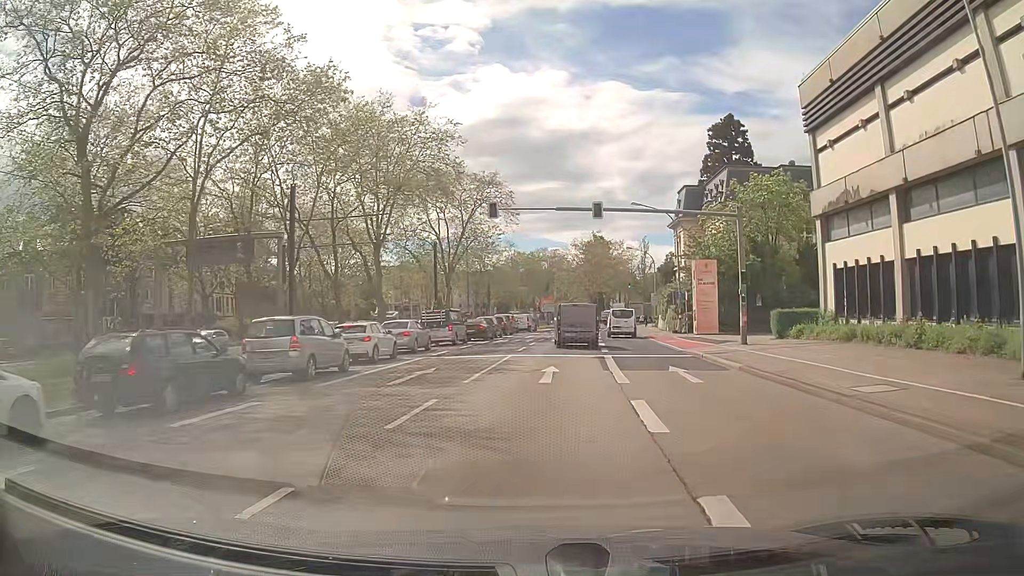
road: primary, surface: asphalt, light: Day
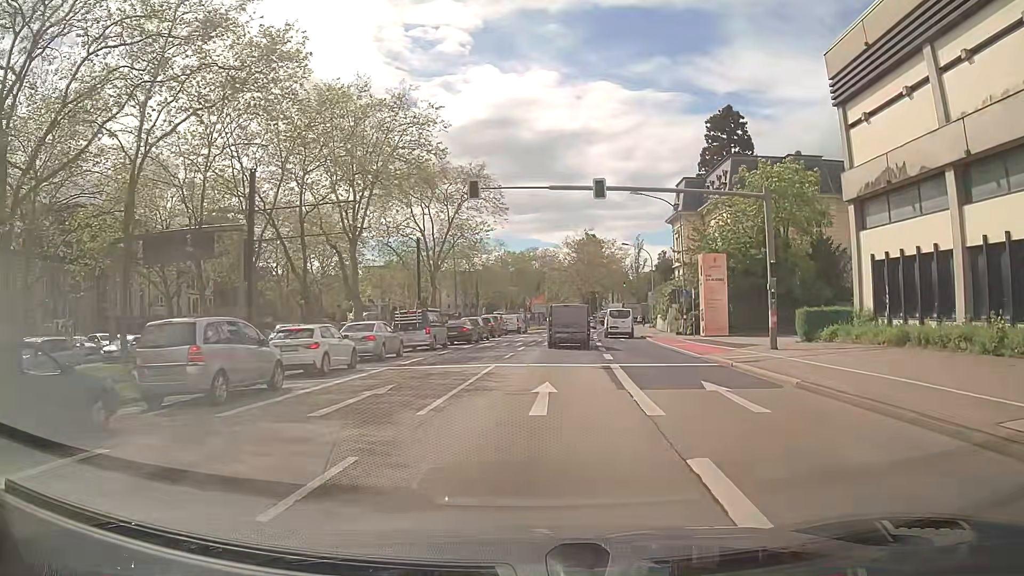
(0.0, +4.7) m; +1°
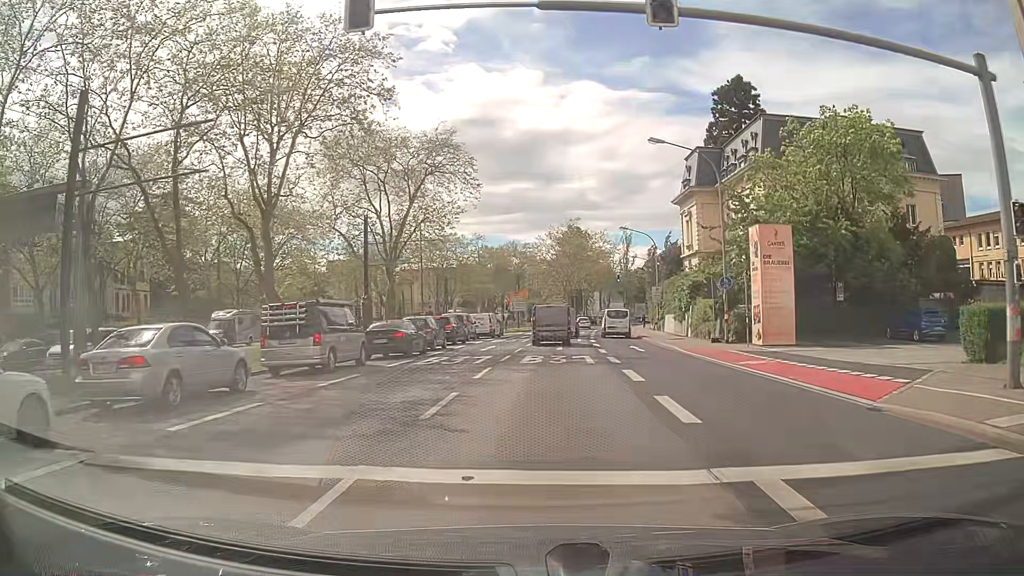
(0.0, +14.0) m; 0°
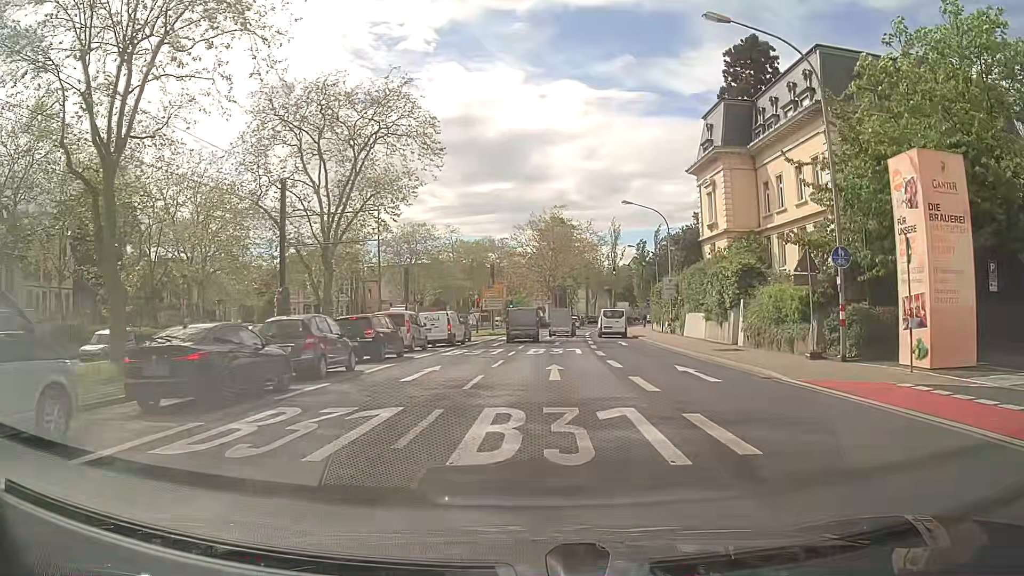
(+0.2, +14.2) m; 0°
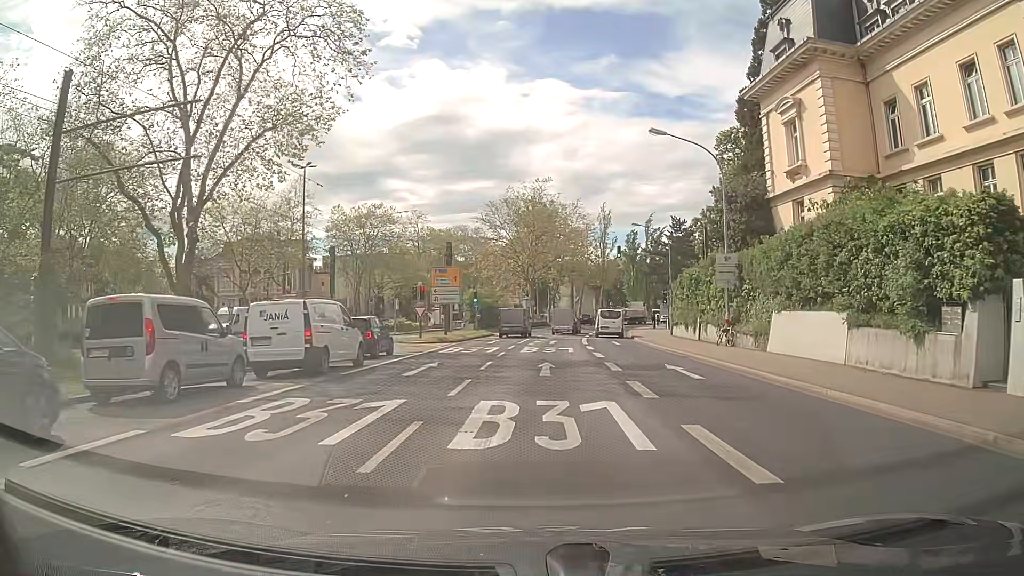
(+0.9, +19.3) m; +3°
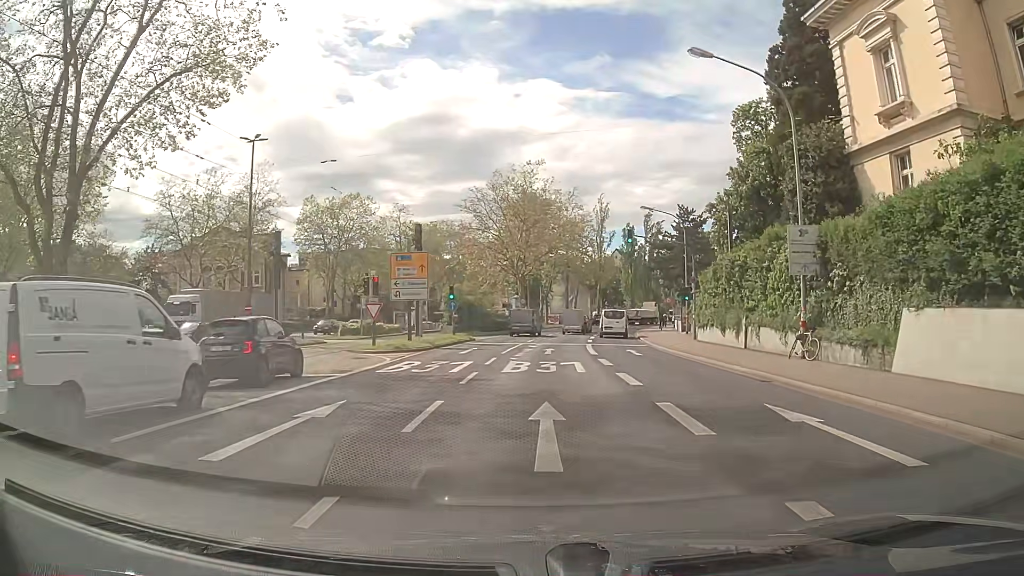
(+0.2, +9.7) m; +2°
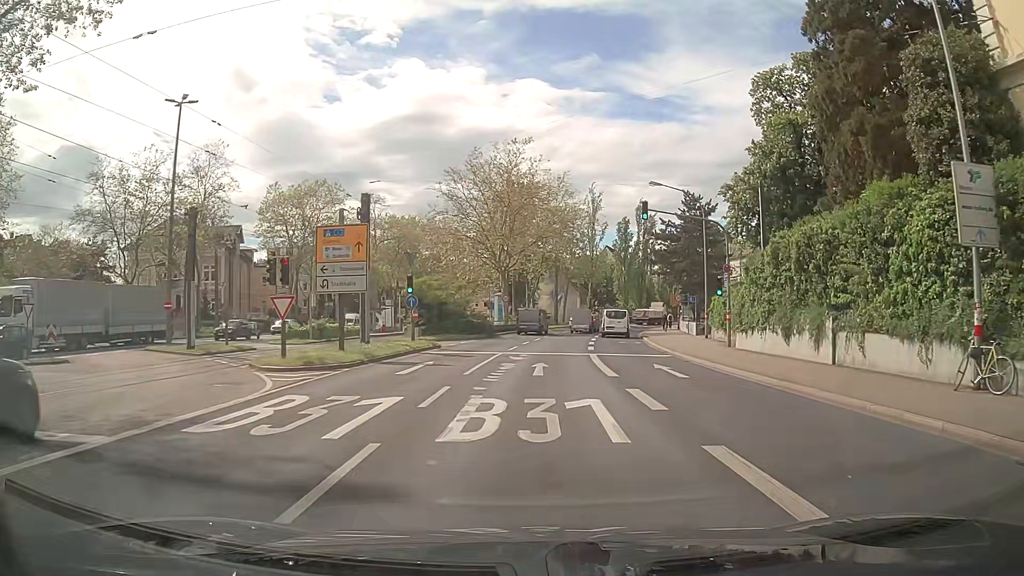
(+0.1, +9.7) m; +1°
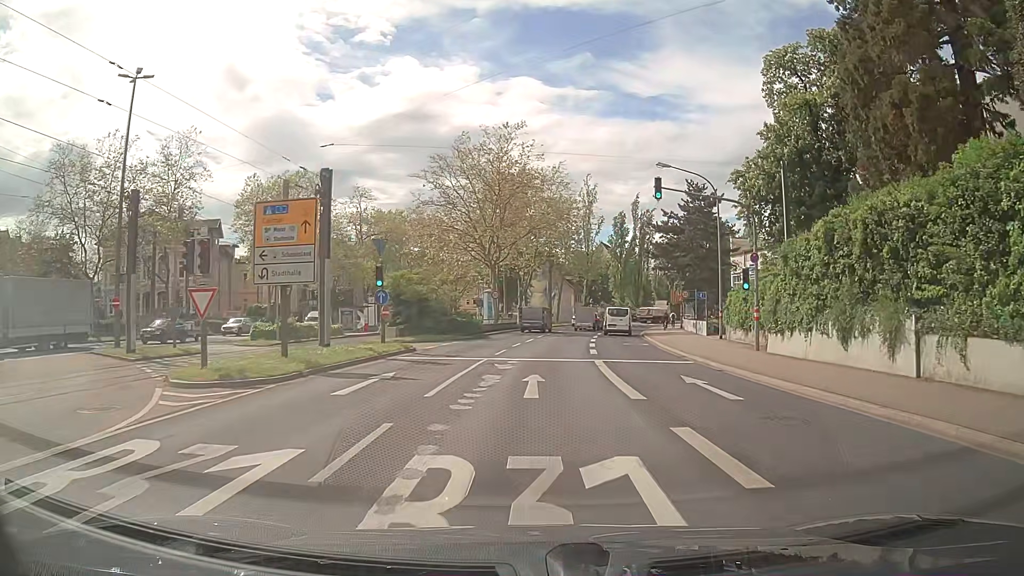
(0.0, +4.9) m; 0°
(0, +10) (0, +20) (+1, +30) (+2, +40) (+3, +50) (+5, +60) (+7, +70) (+9, +79) (+12, +89) (+15, +98) m
